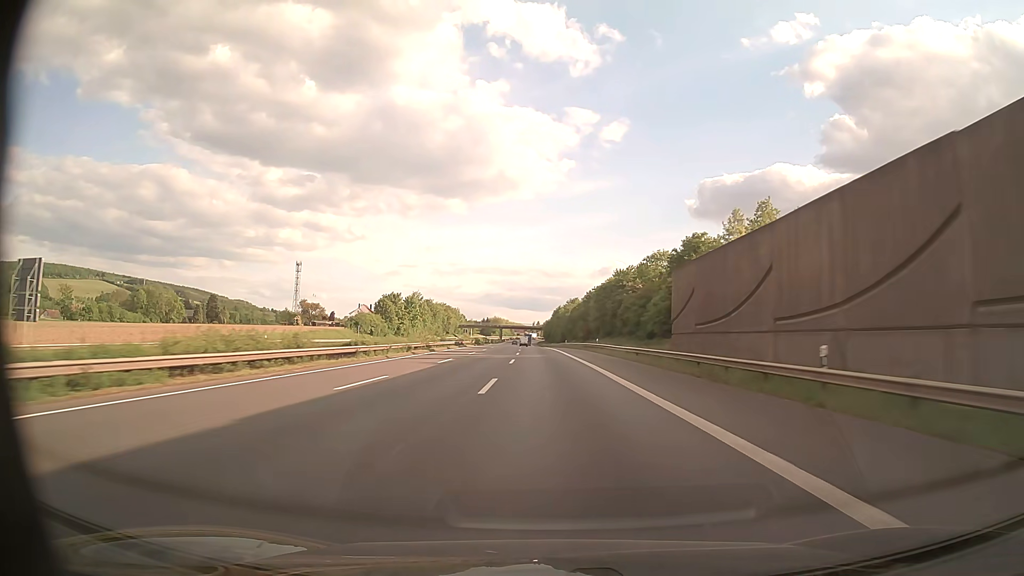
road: motorway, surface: asphalt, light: Day
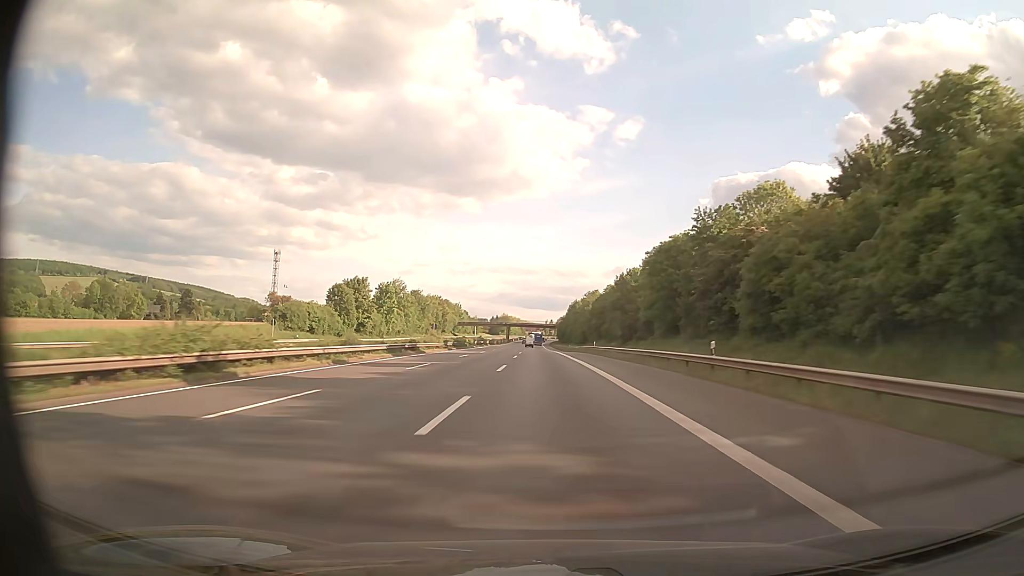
(-0.4, +43.0) m; -1°
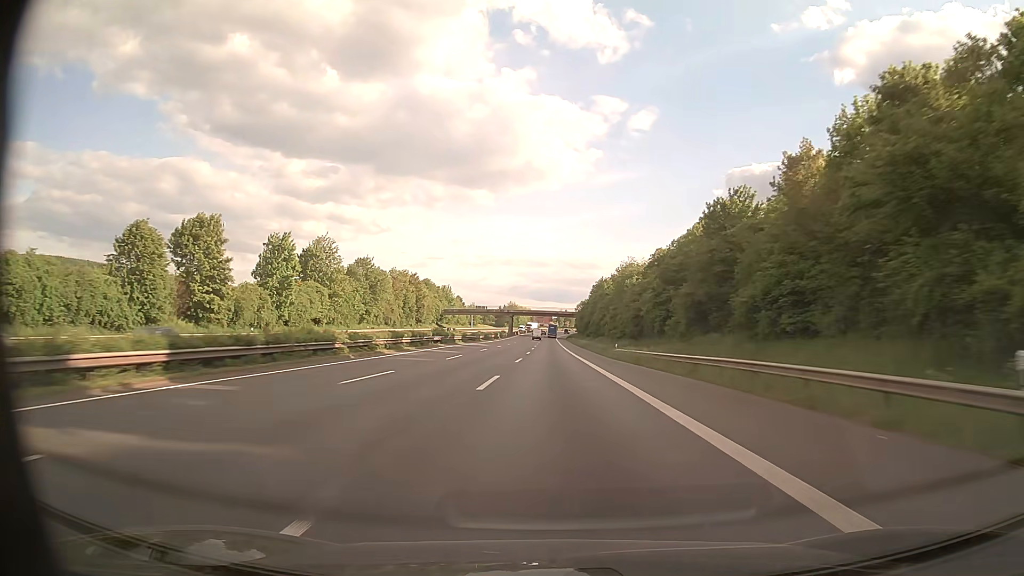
(-0.9, +64.5) m; -1°
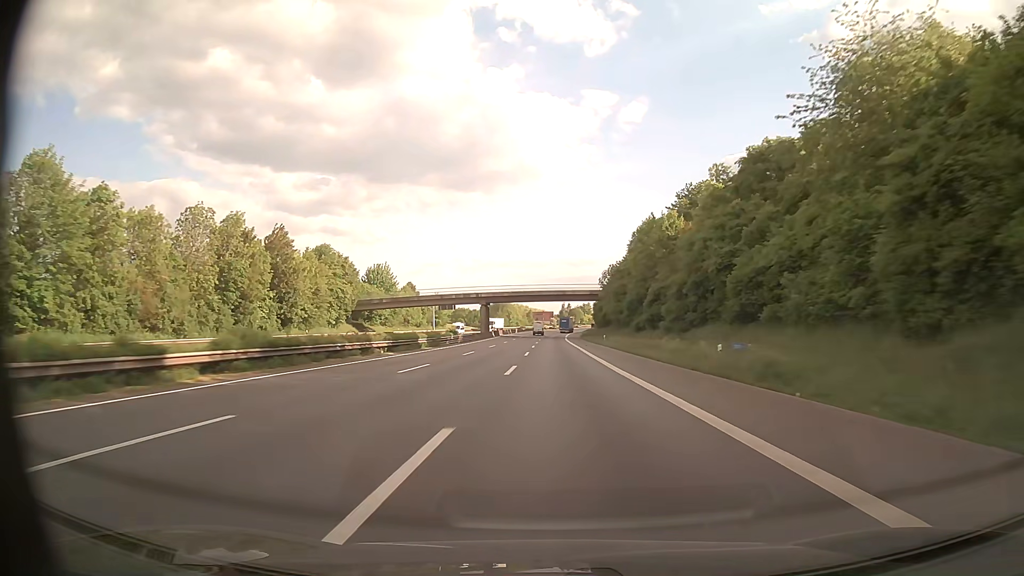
(+0.2, +85.4) m; 0°
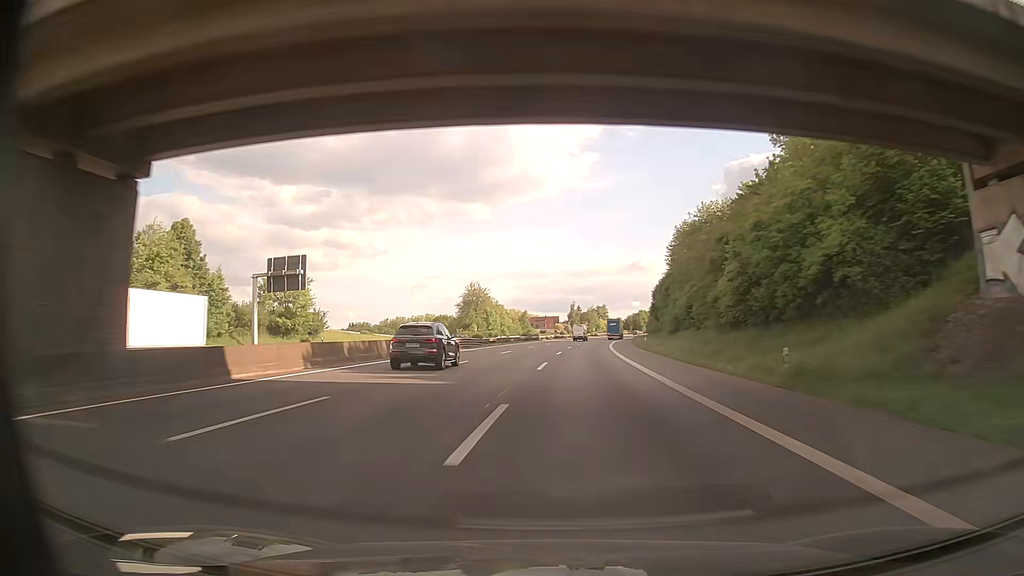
(-0.1, +104.8) m; 0°
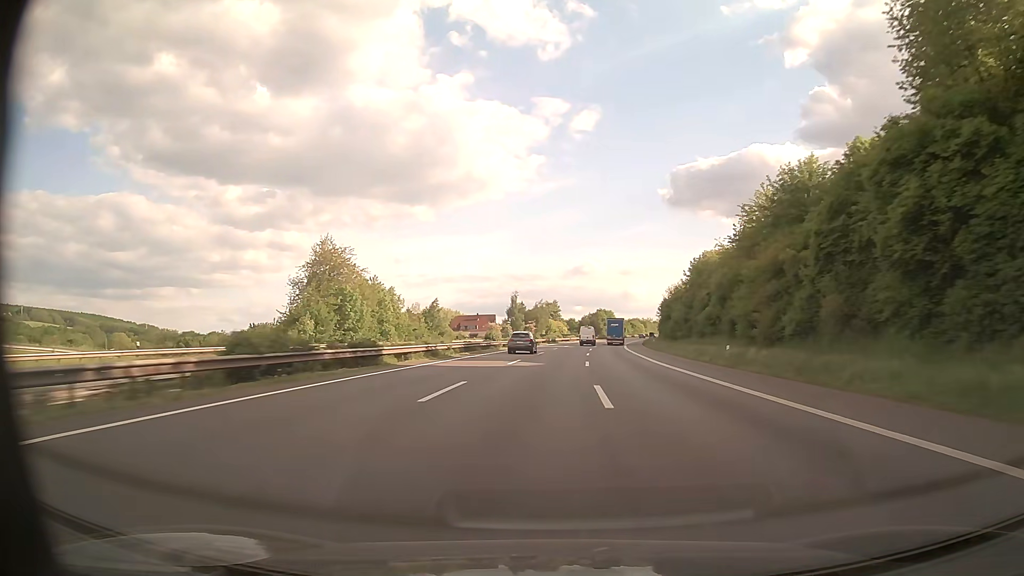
(+2.6, +83.8) m; +5°
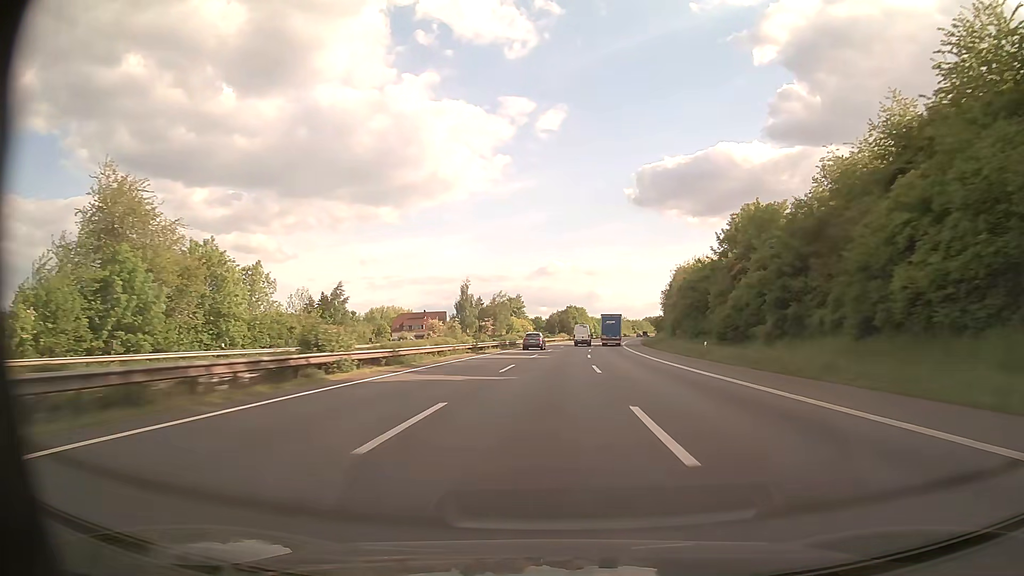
(+1.0, +42.2) m; +3°
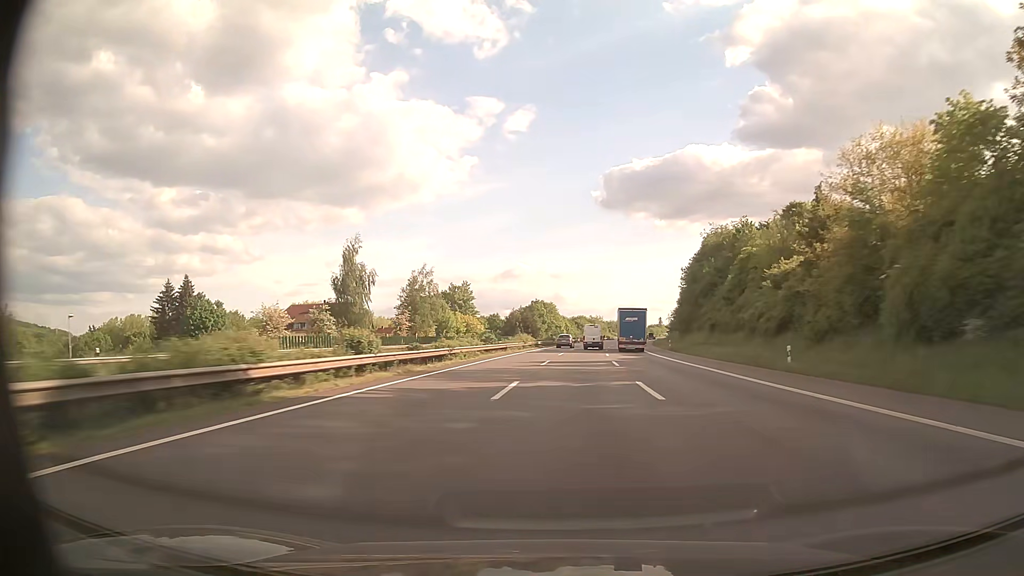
(+2.2, +63.9) m; +3°
(0, +10) (0, +20) (0, +30) (+1, +40) (+1, +50) (+2, +60) (+2, +70) (+3, +80) (+4, +90) (+5, +100) m
